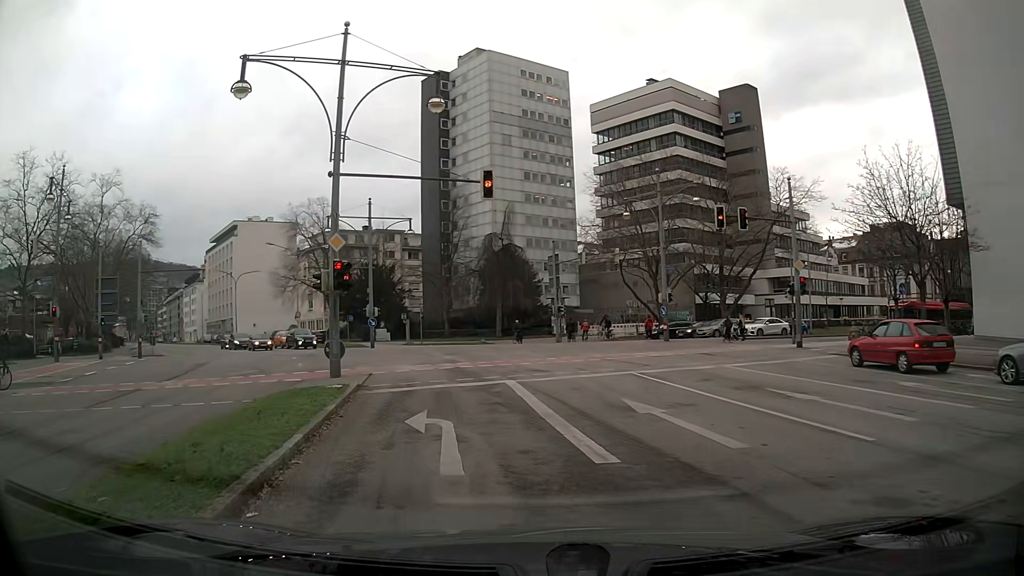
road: secondary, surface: asphalt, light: Day
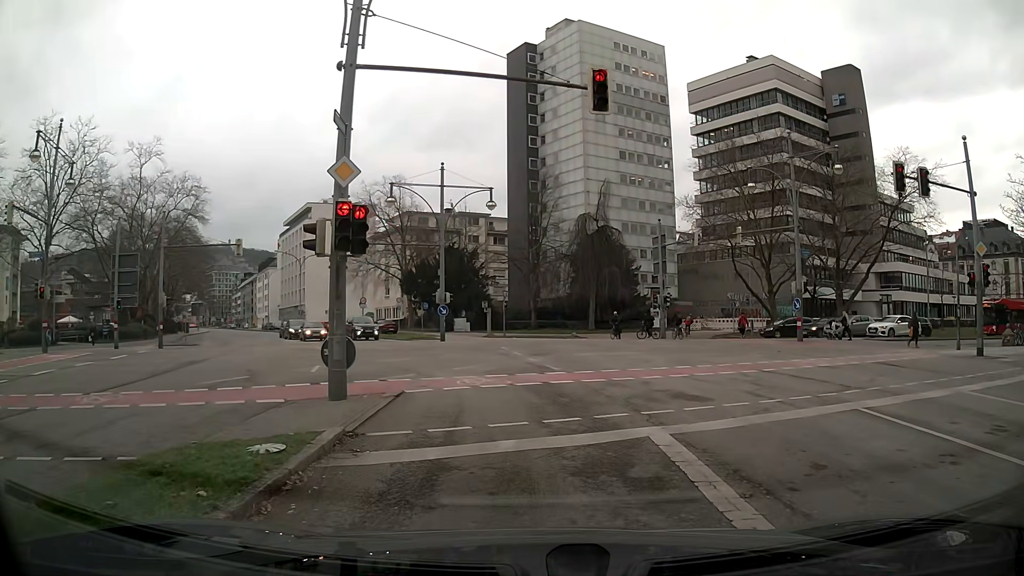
(-0.6, +7.6) m; -8°
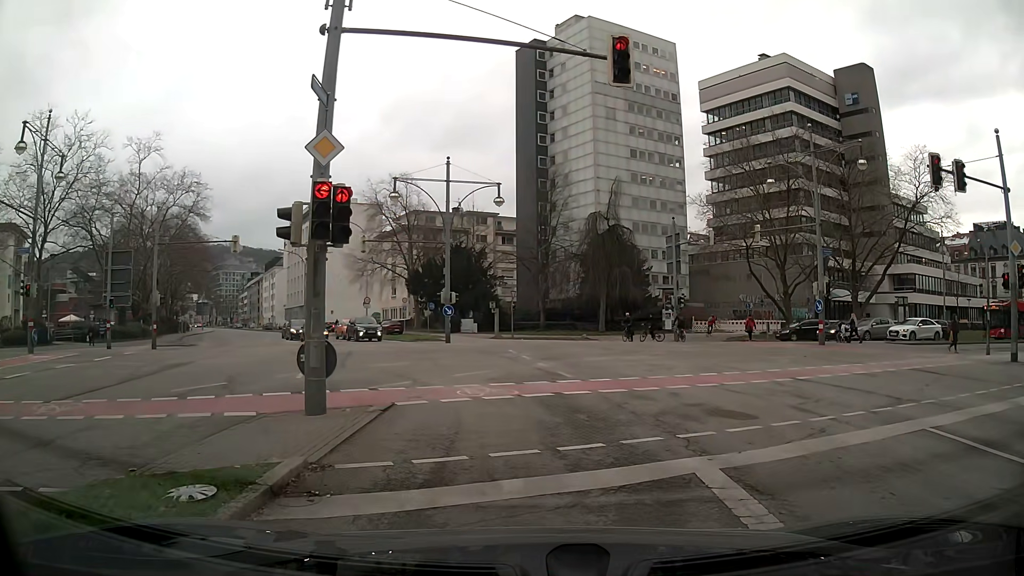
(0.0, +1.6) m; 0°
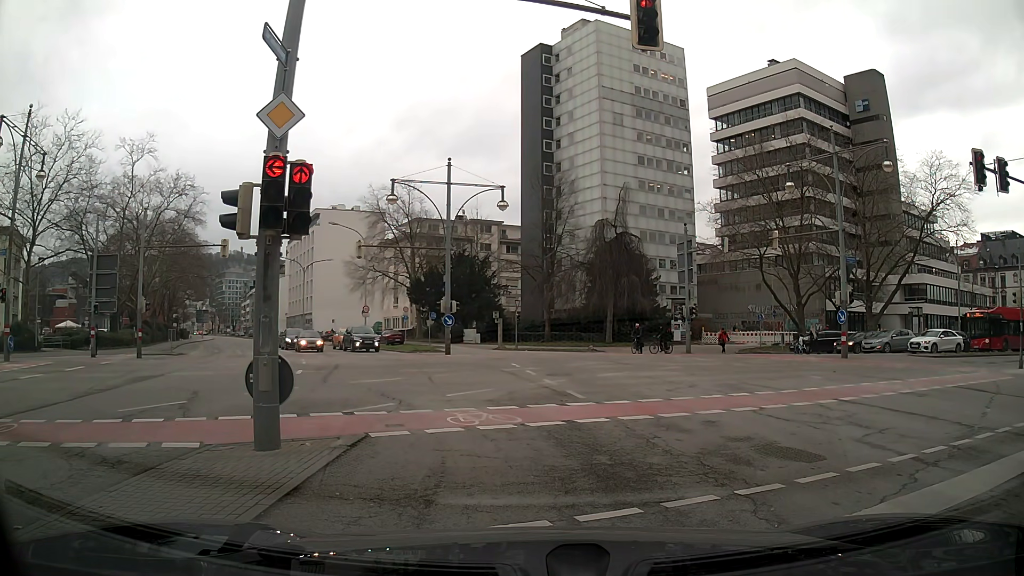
(0.0, +2.0) m; +1°
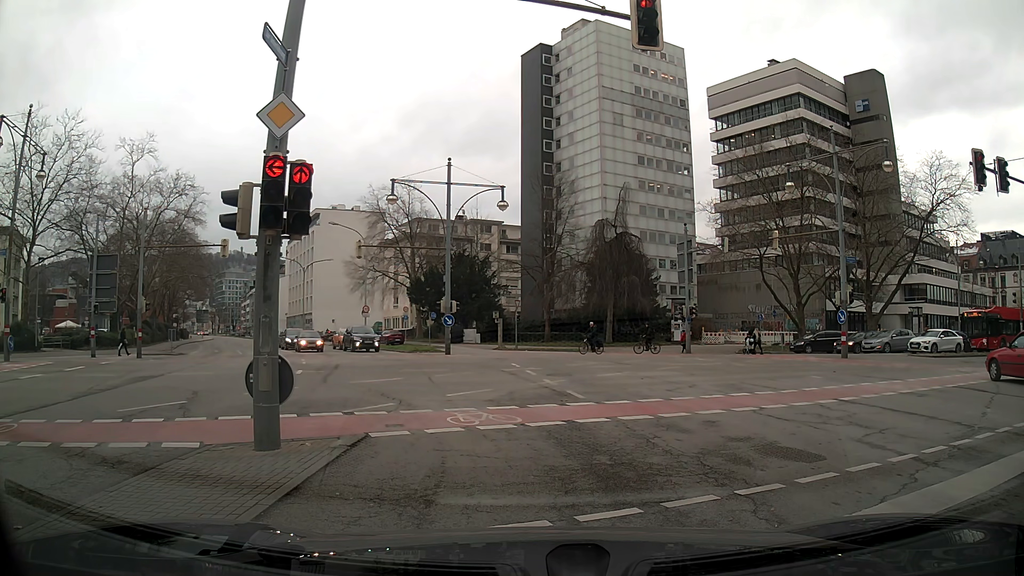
(0.0, 0.0) m; 0°
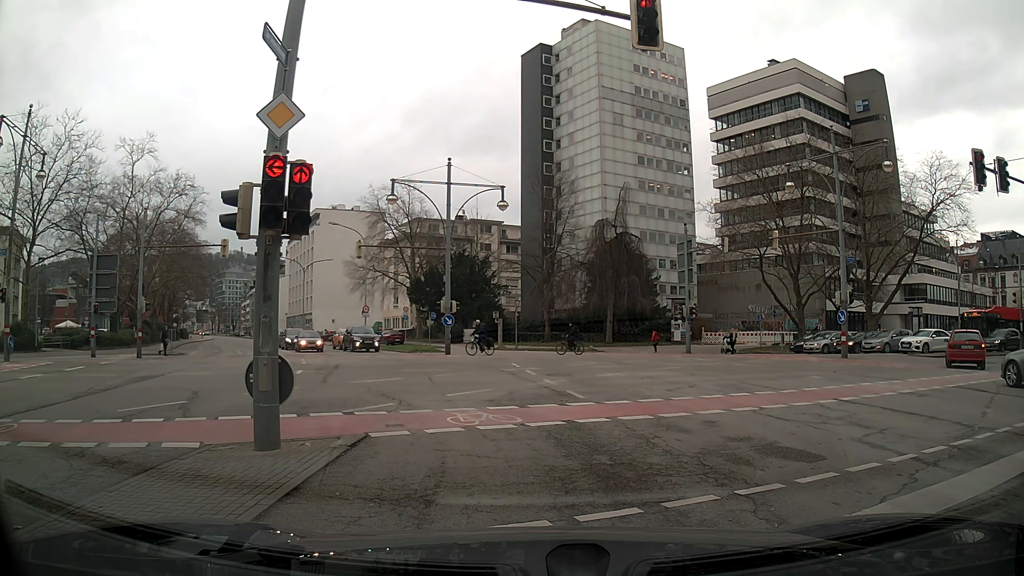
(0.0, 0.0) m; 0°
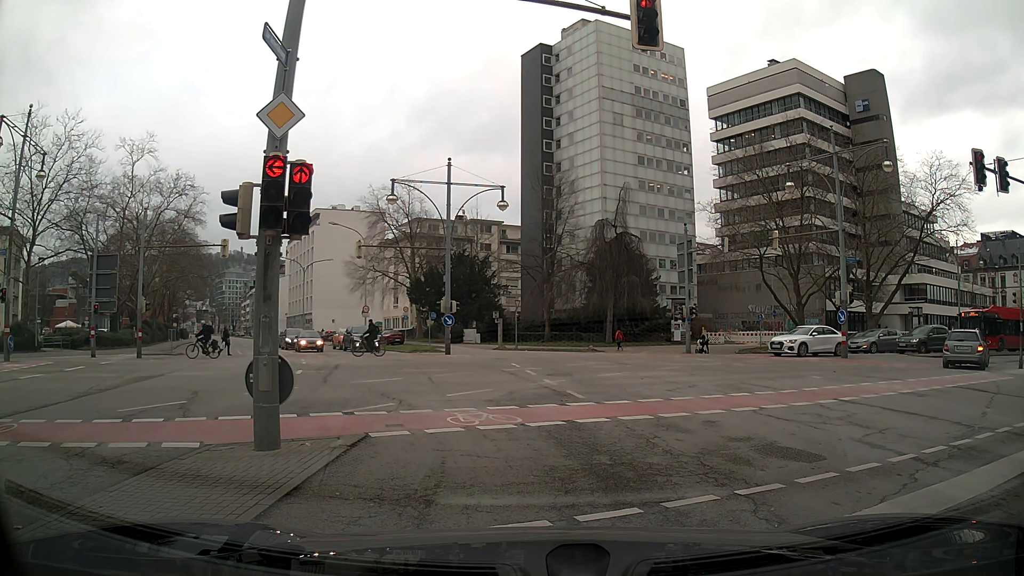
(0.0, 0.0) m; 0°
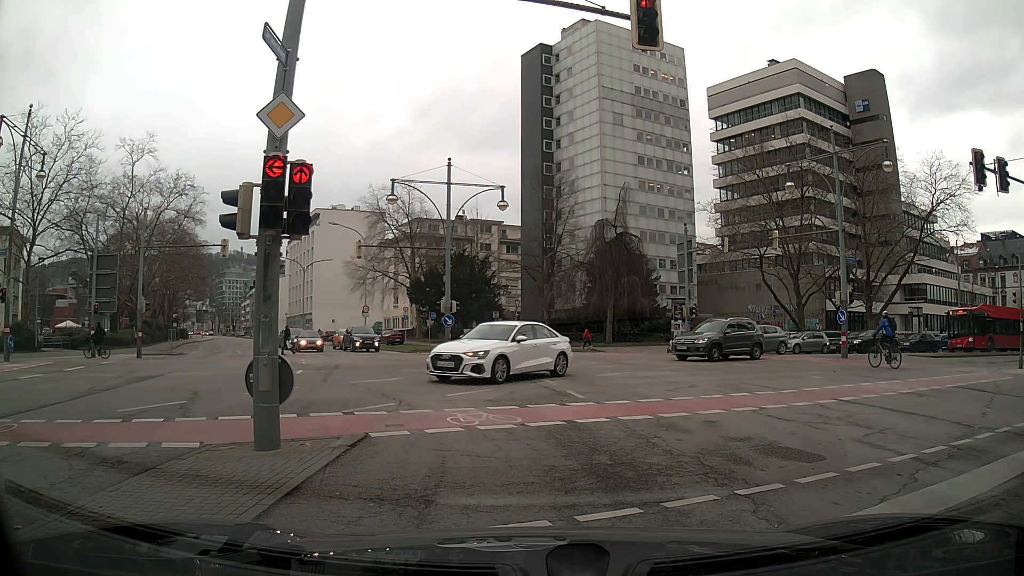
(0.0, 0.0) m; 0°
